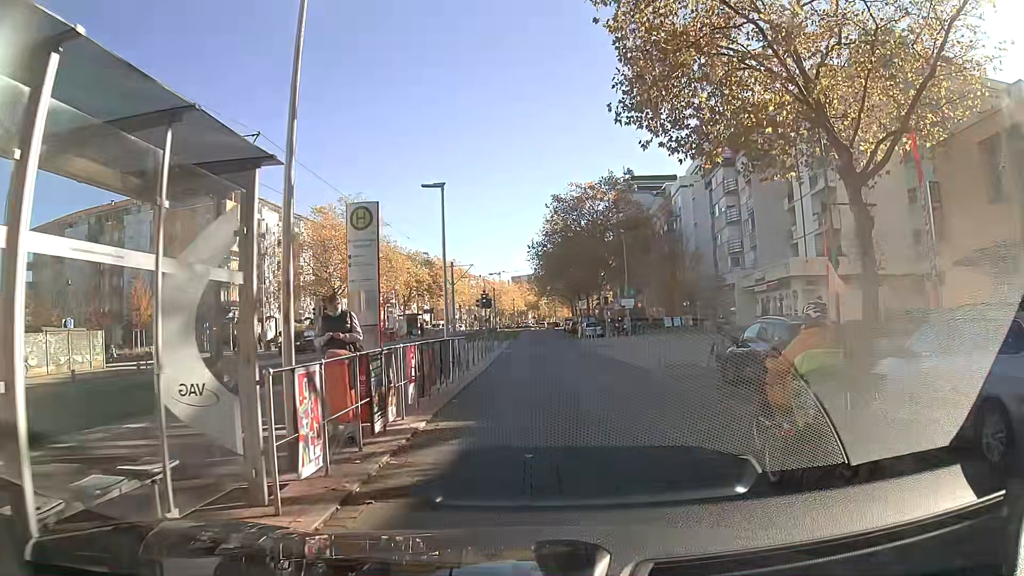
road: tertiary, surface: paving_stones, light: Day
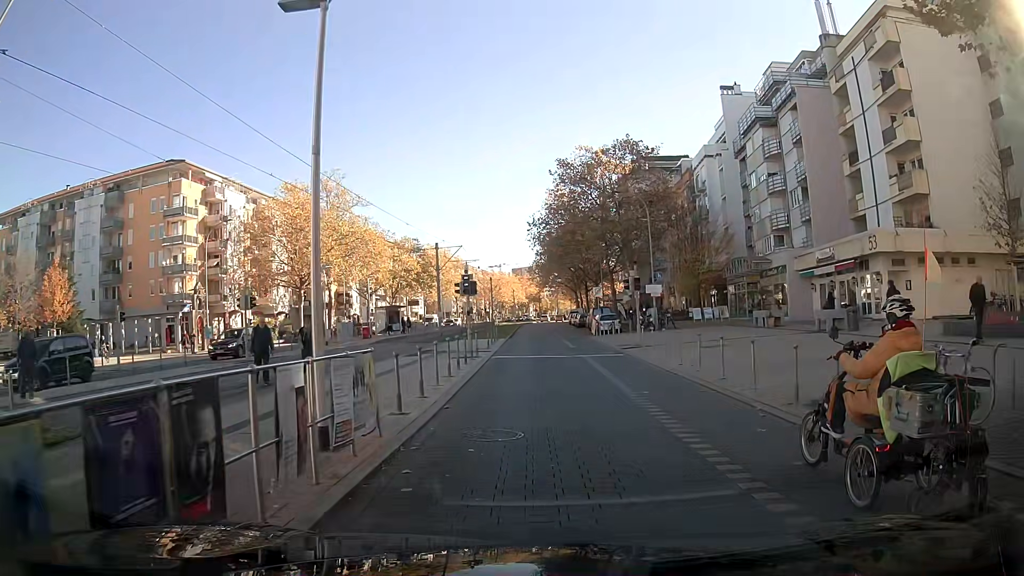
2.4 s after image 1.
(-0.1, +10.9) m; -1°
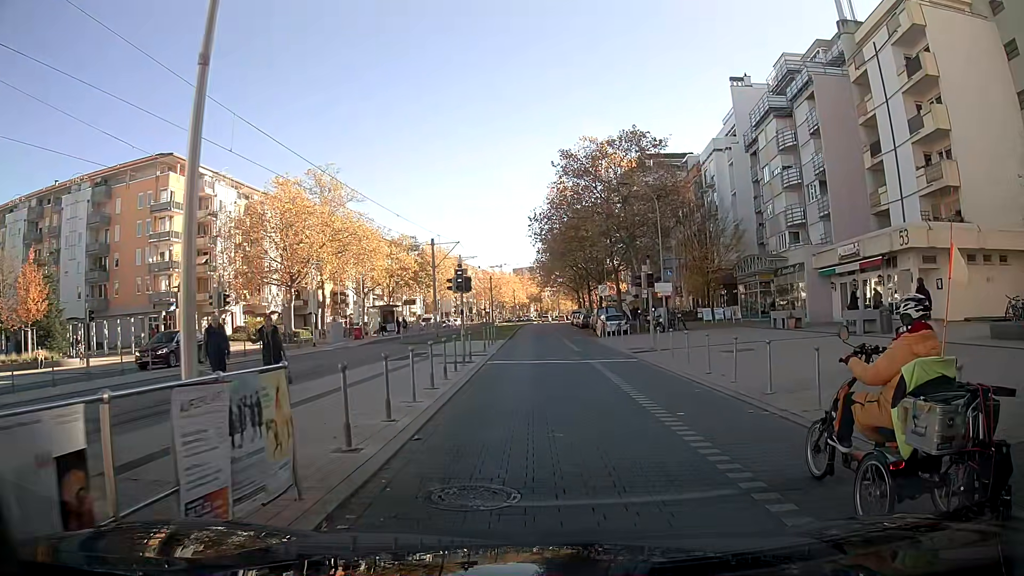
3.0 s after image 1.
(0.0, +2.8) m; +1°
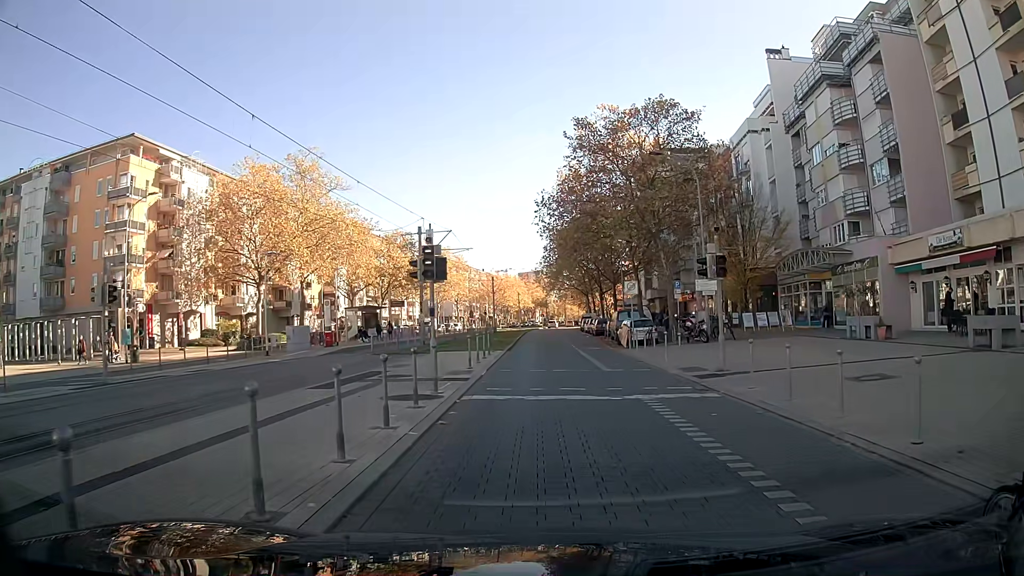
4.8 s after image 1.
(0.0, +8.5) m; 0°
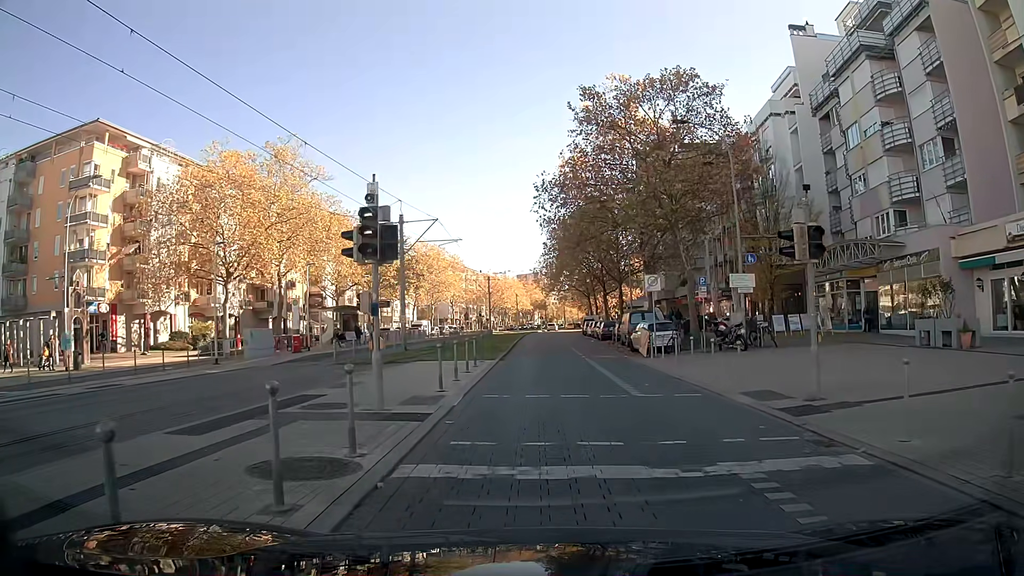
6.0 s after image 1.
(0.0, +5.6) m; 0°
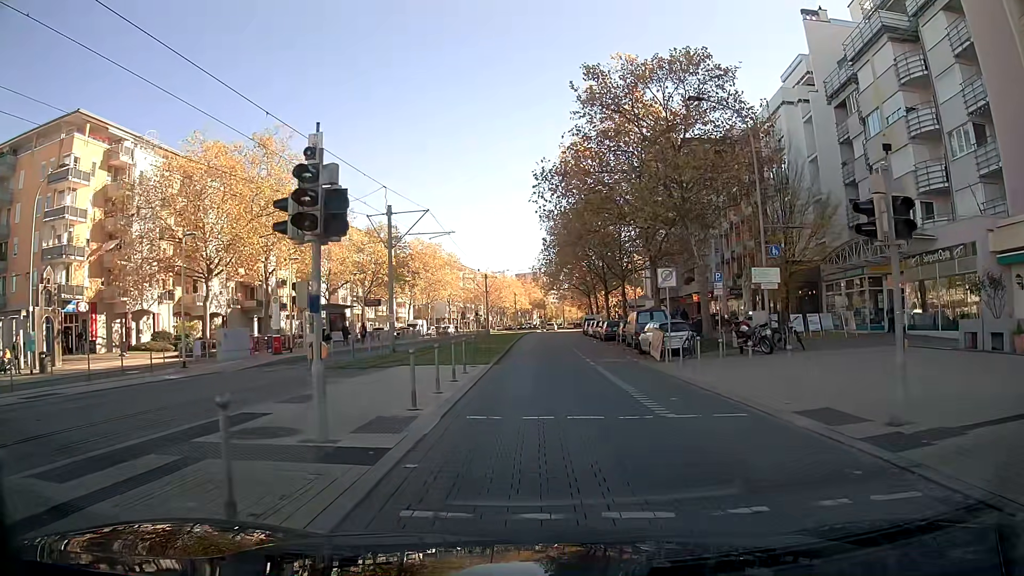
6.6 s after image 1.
(0.0, +2.8) m; 0°
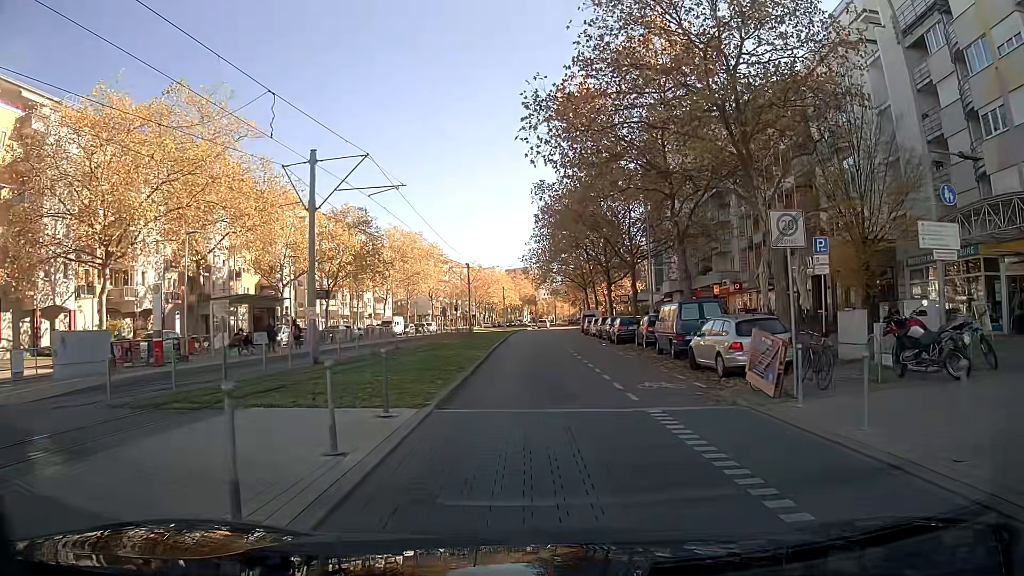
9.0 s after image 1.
(+0.1, +11.0) m; +1°
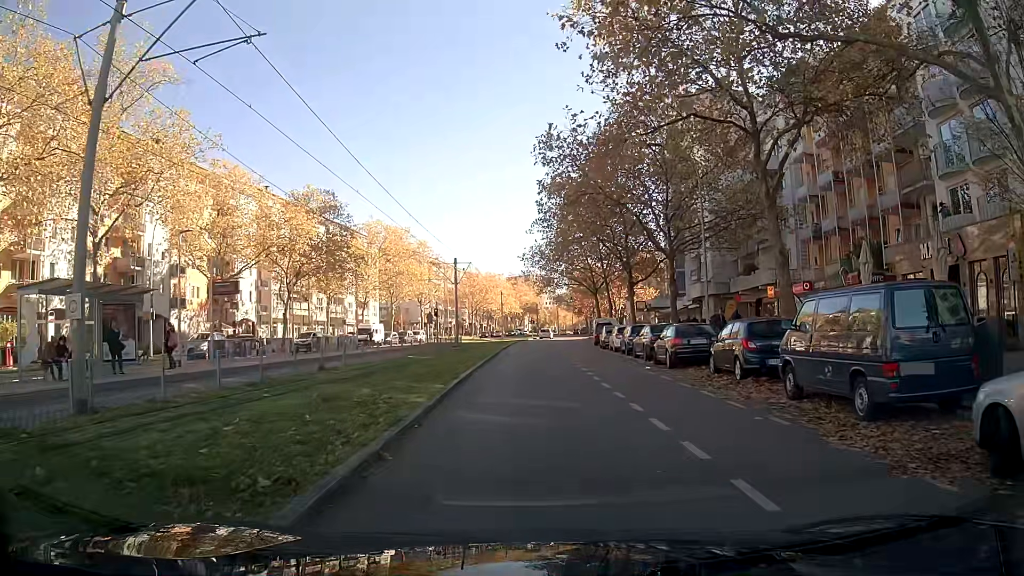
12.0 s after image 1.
(-0.1, +12.8) m; -1°
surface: asphalt
(0, +10) (0, +20) (0, +30) (0, +40) (+2, +50) (+3, +60) (+4, +70) (+5, +80) (+5, +90) (+6, +100) m
